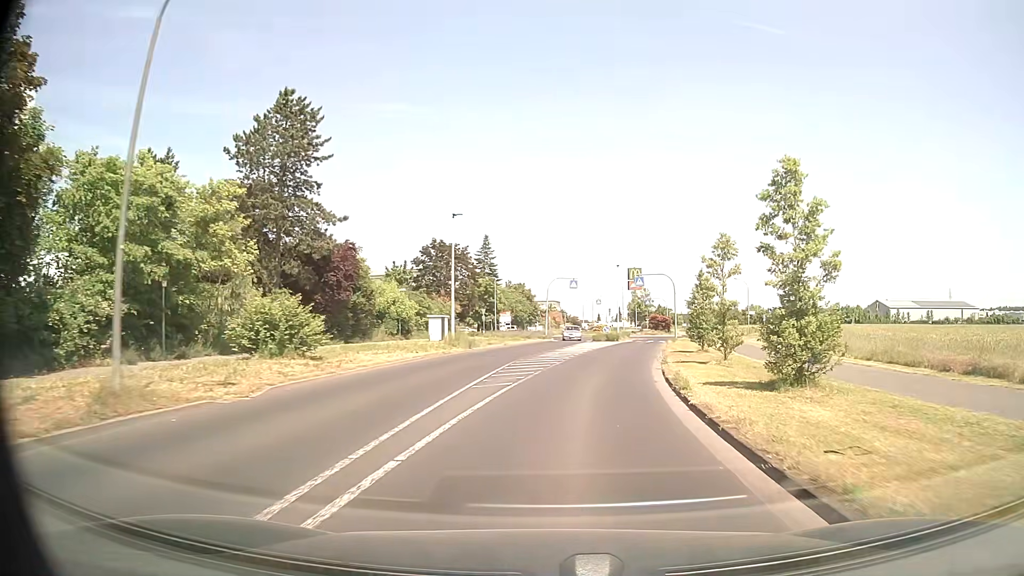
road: tertiary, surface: asphalt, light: Day
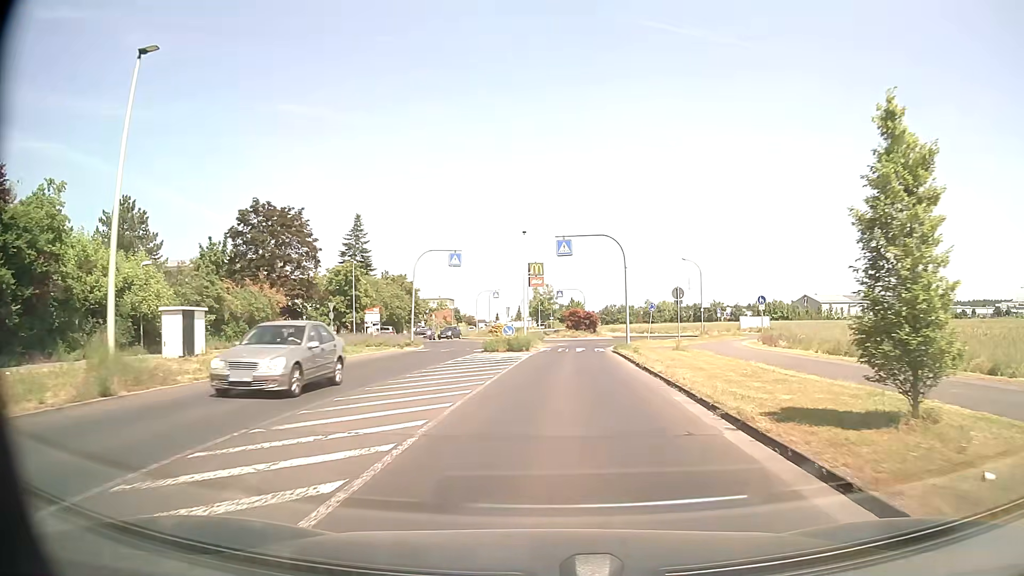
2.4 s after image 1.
(+2.0, +25.0) m; +9°
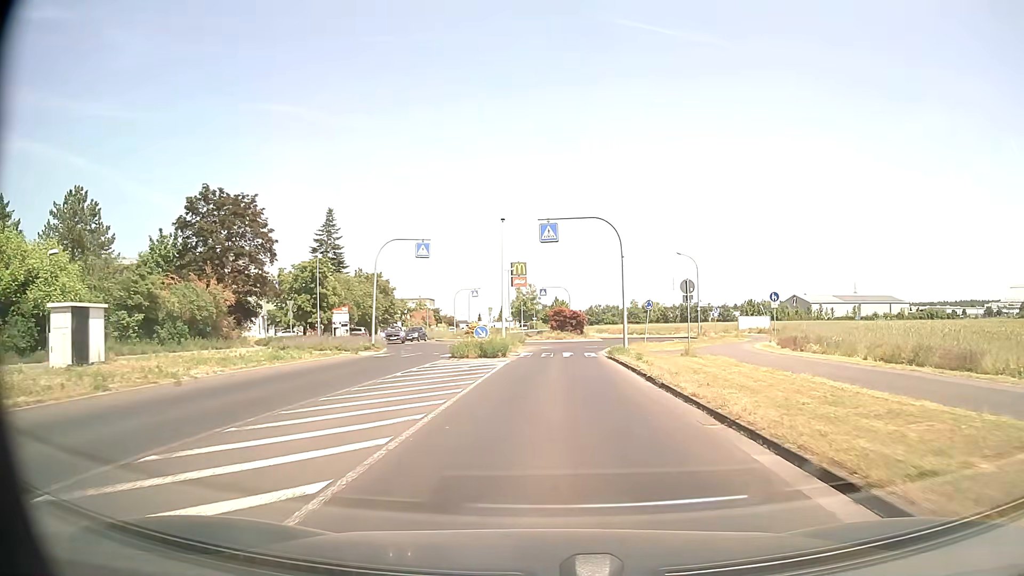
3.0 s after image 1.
(+0.1, +5.8) m; +1°
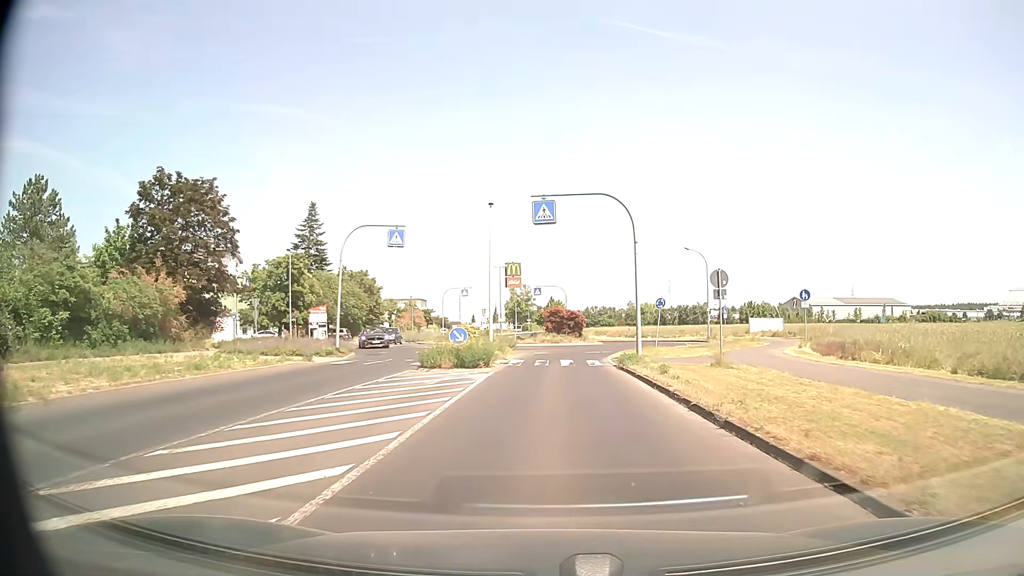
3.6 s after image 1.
(0.0, +5.7) m; 0°
